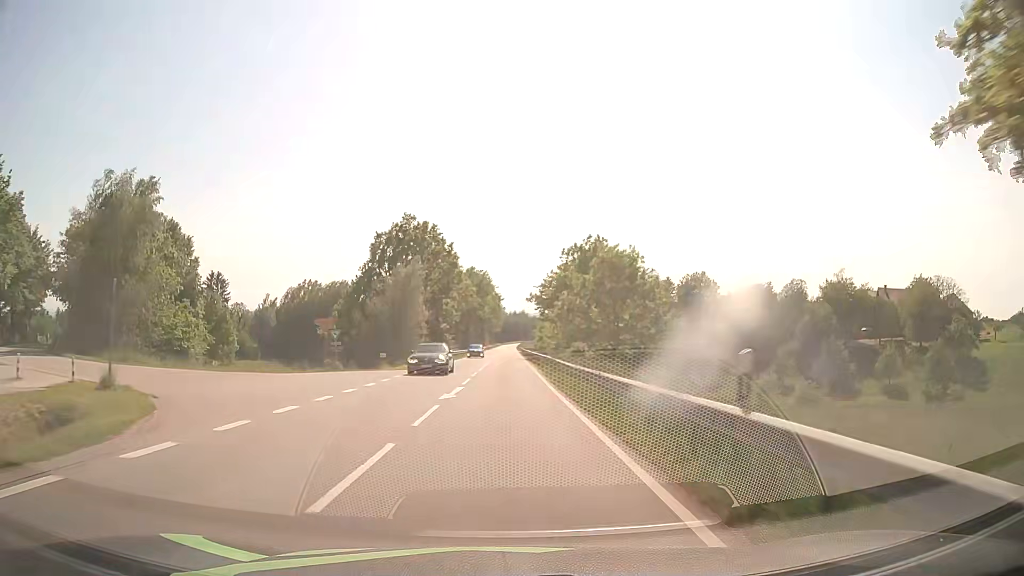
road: secondary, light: Day
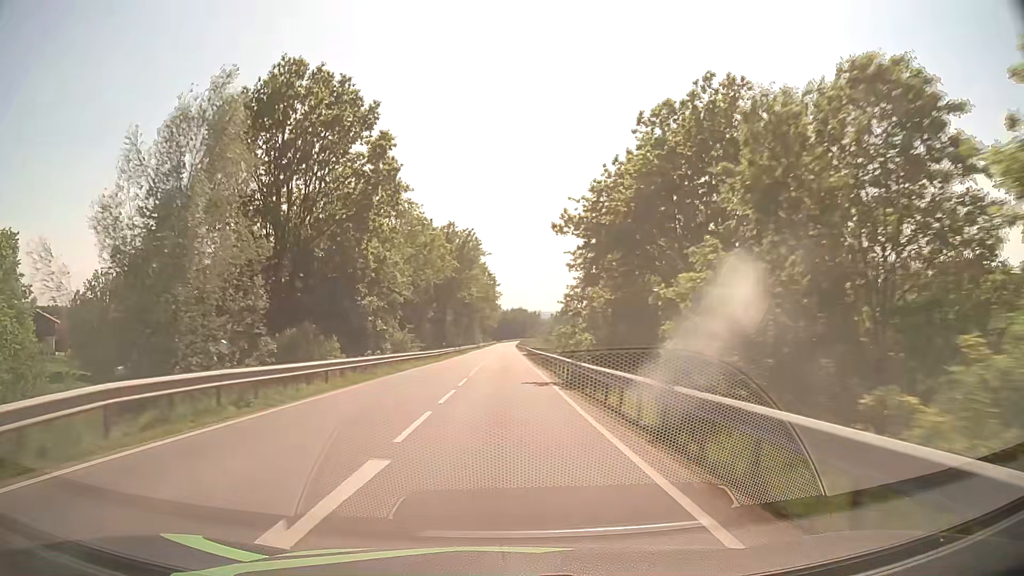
(+0.5, +44.2) m; +1°
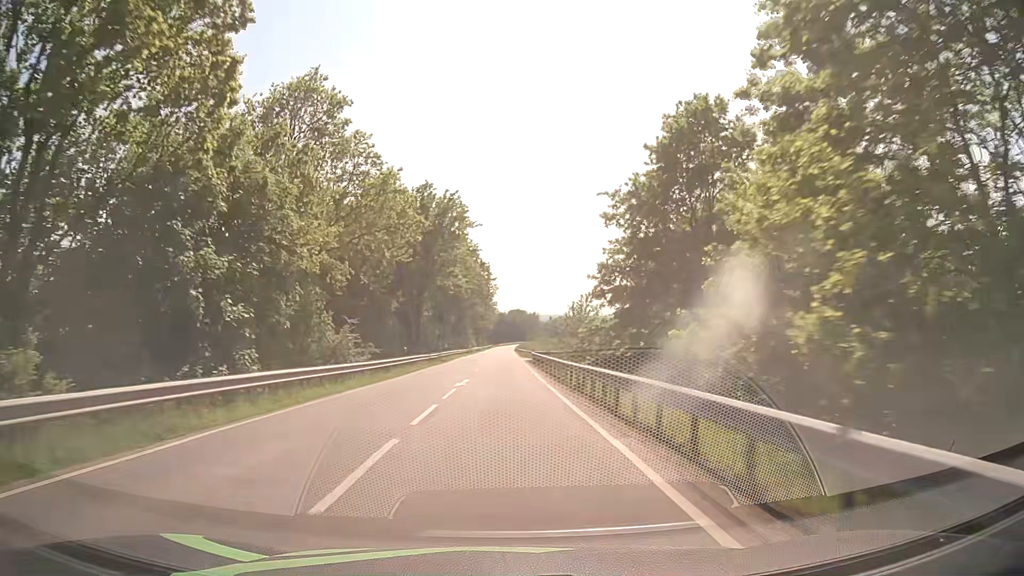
(0.0, +22.1) m; 0°
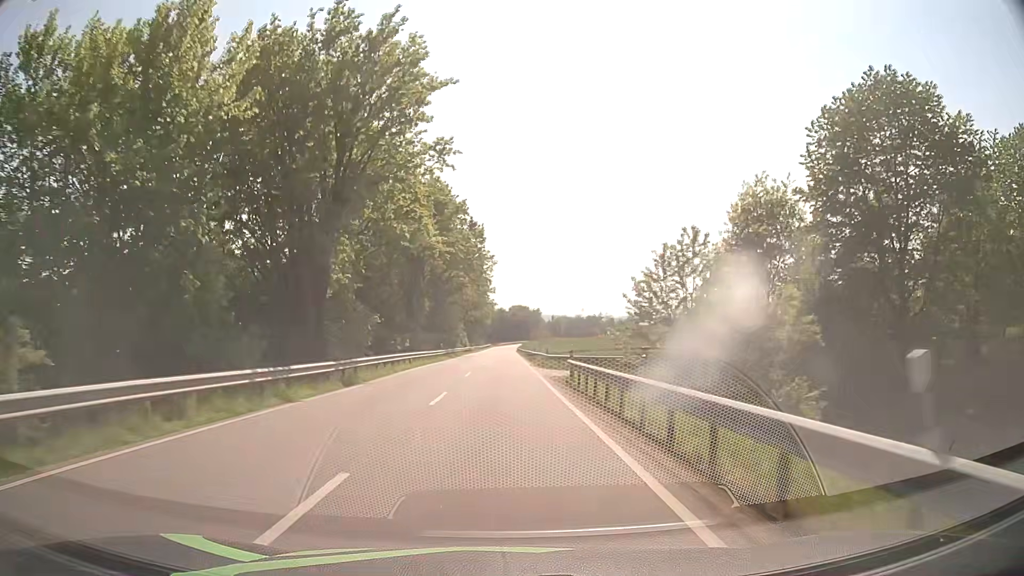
(+0.1, +33.0) m; +1°
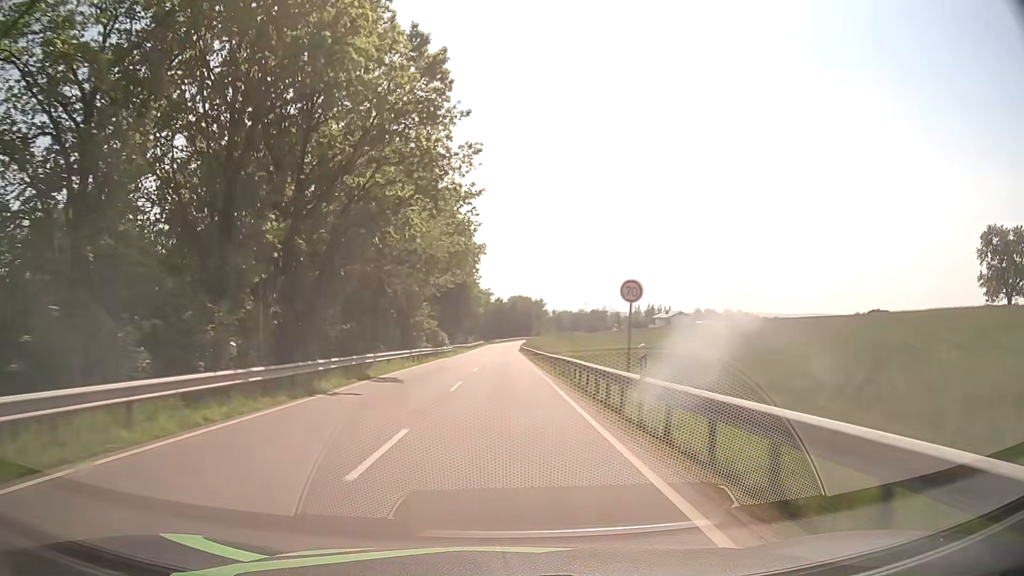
(-0.3, +44.3) m; 0°
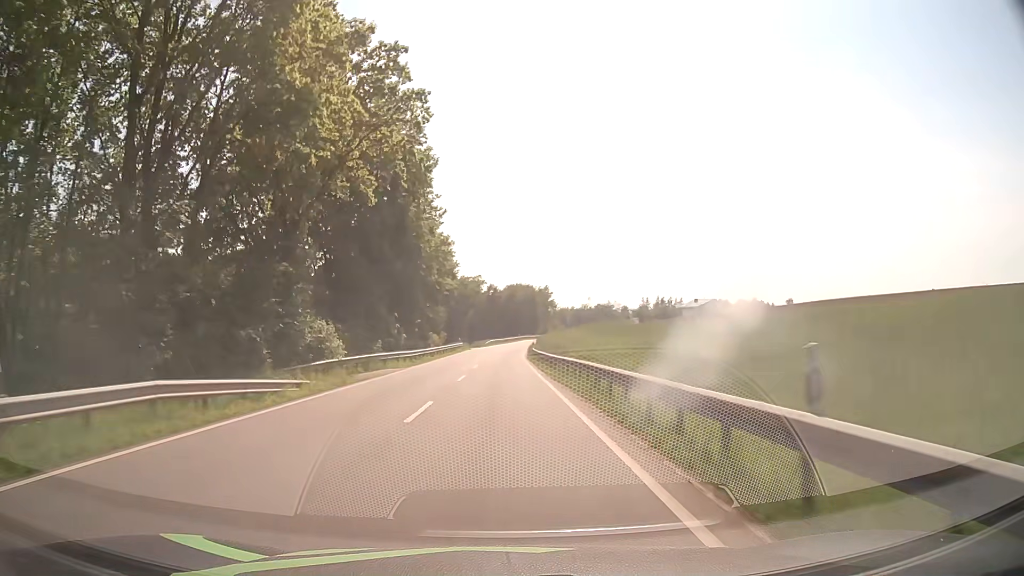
(+0.3, +55.2) m; -1°
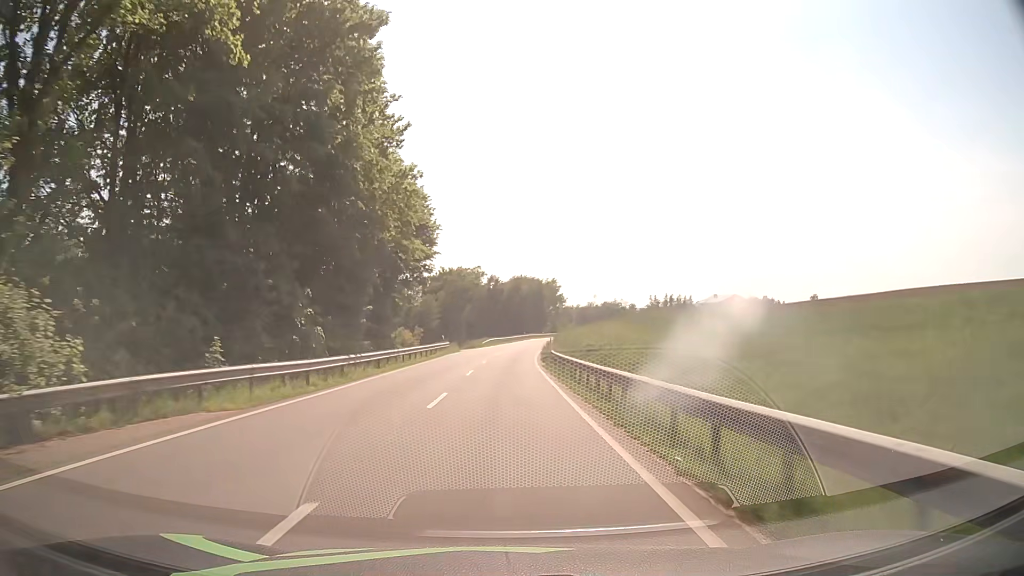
(+0.3, +21.6) m; 0°
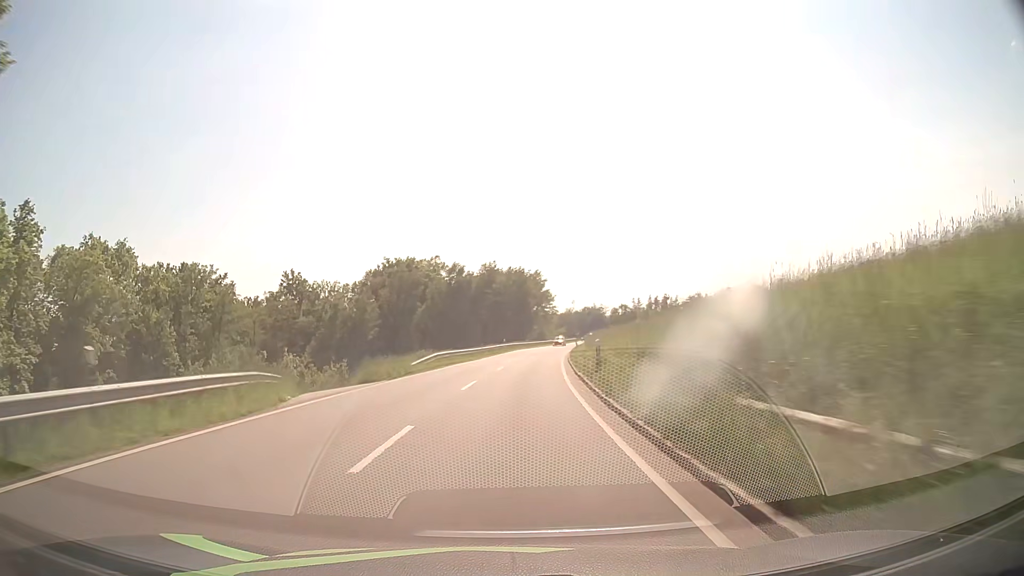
(+0.6, +42.7) m; +2°
(0, +10) (0, +20) (+1, +30) (+2, +40) (+3, +50) (+4, +60) (+5, +70) (+7, +80) (+8, +90) (+10, +99) m
